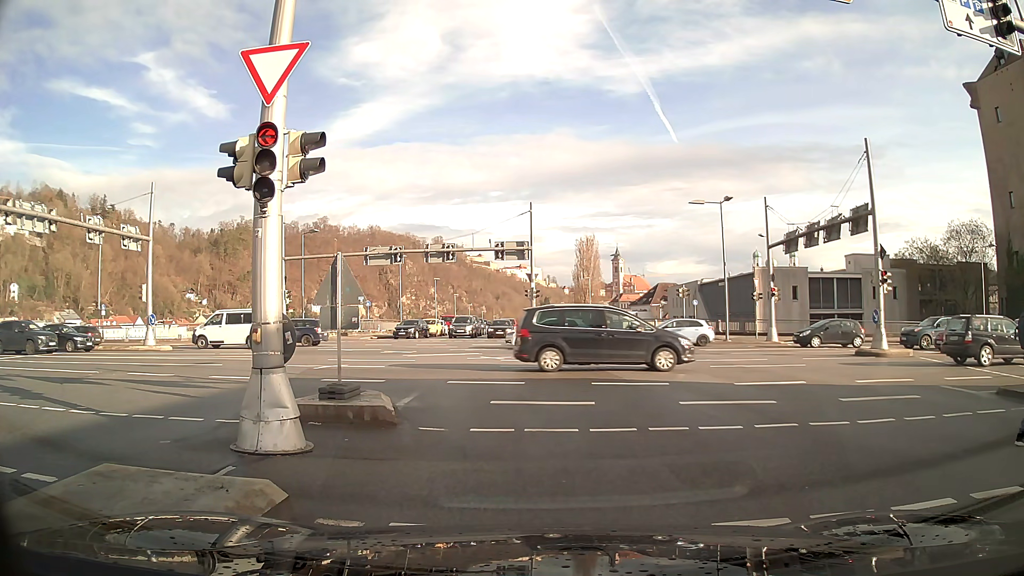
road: primary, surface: asphalt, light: Day
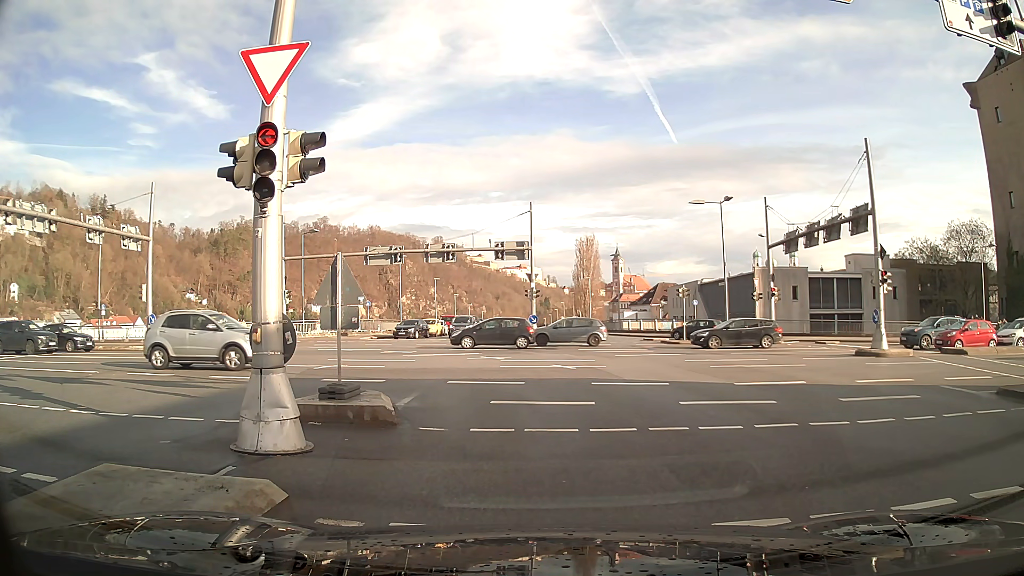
(0.0, 0.0) m; 0°
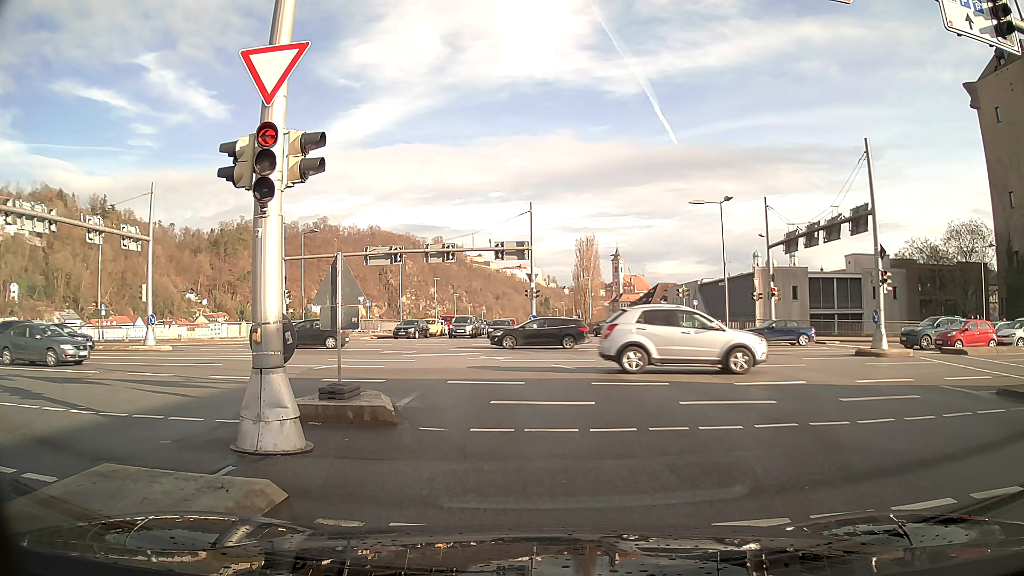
(0.0, 0.0) m; 0°
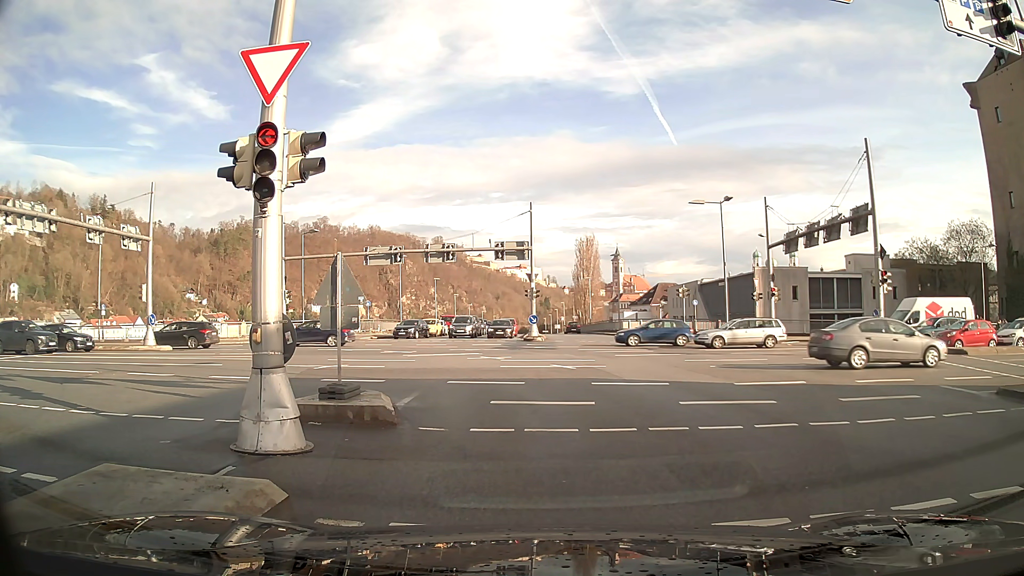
(0.0, 0.0) m; 0°
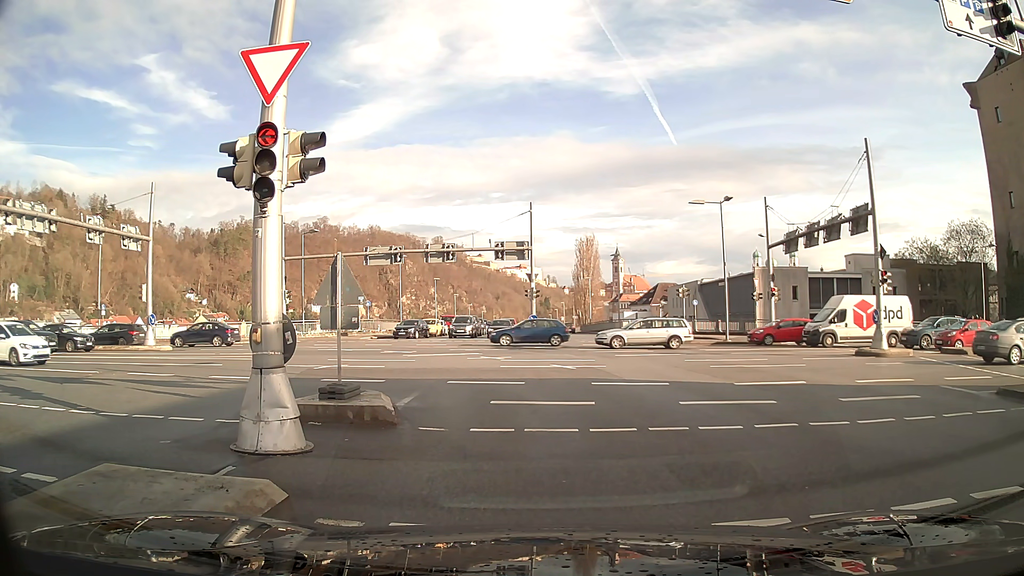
(0.0, 0.0) m; 0°
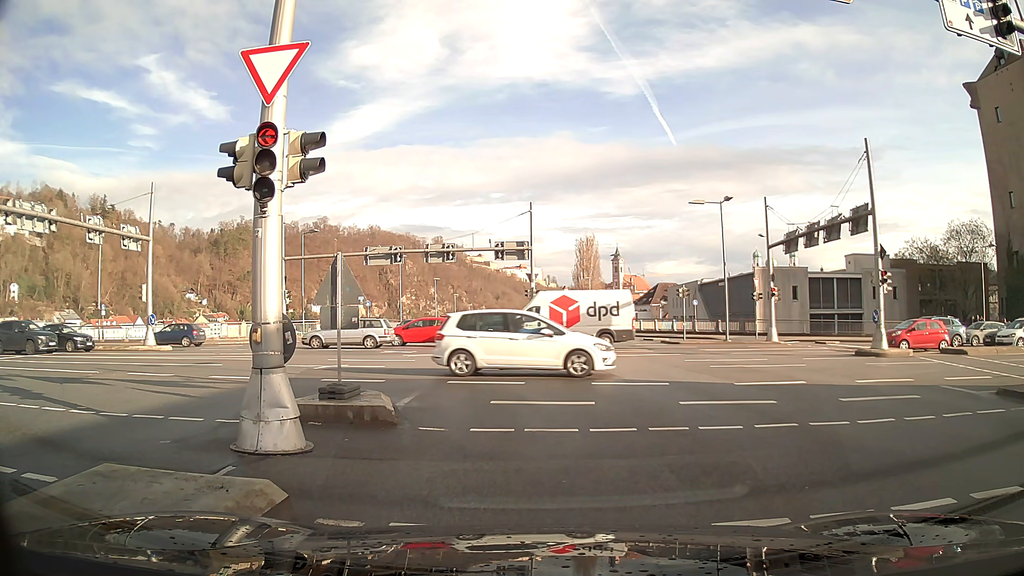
(0.0, 0.0) m; 0°
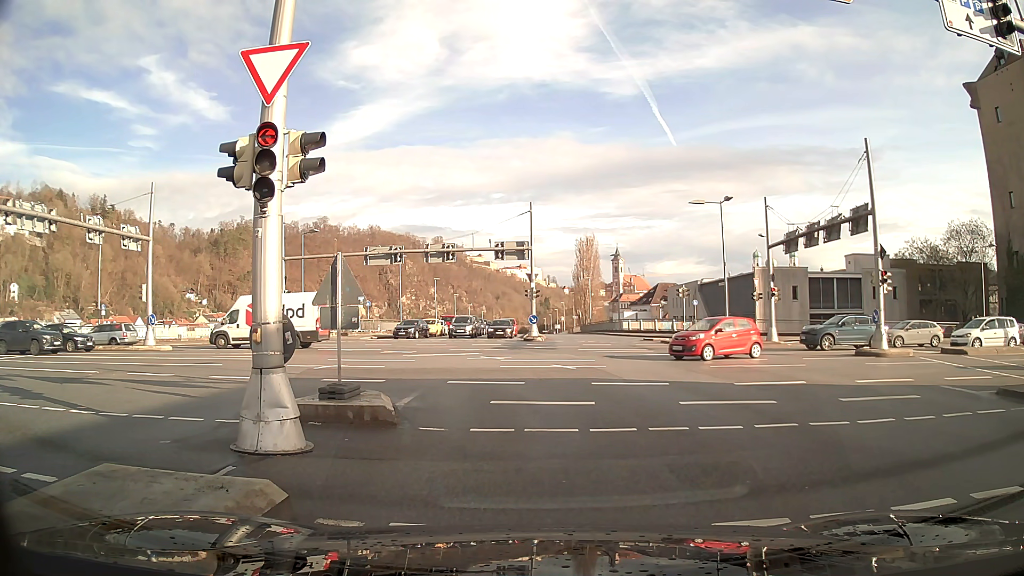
(0.0, 0.0) m; 0°
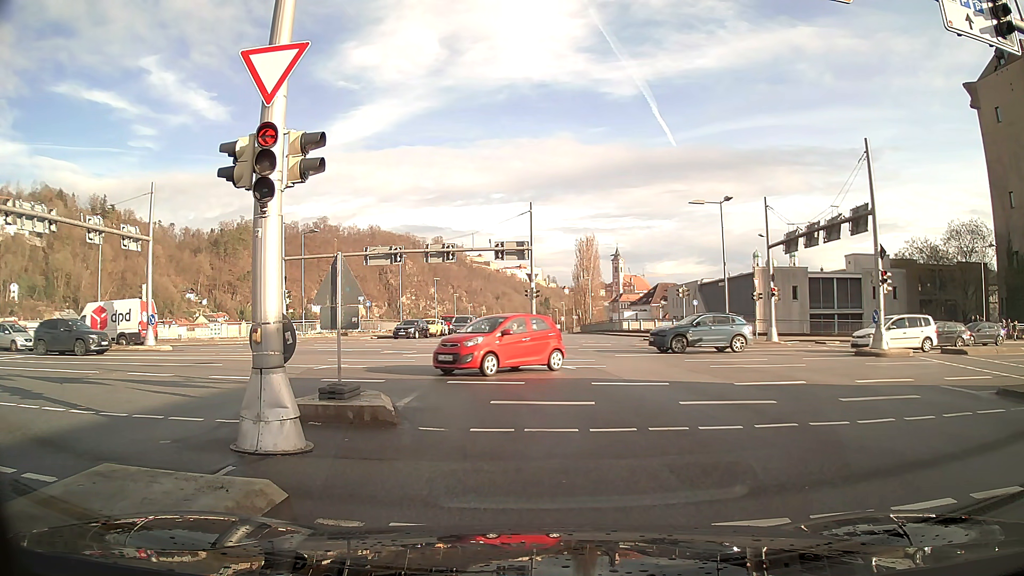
(0.0, 0.0) m; 0°
(0, +10) (-2, +20) (-8, +28) (-17, +32) (-27, +33) (-37, +33) (-47, +33) (-57, +33) (-67, +33) (-77, +33) m
